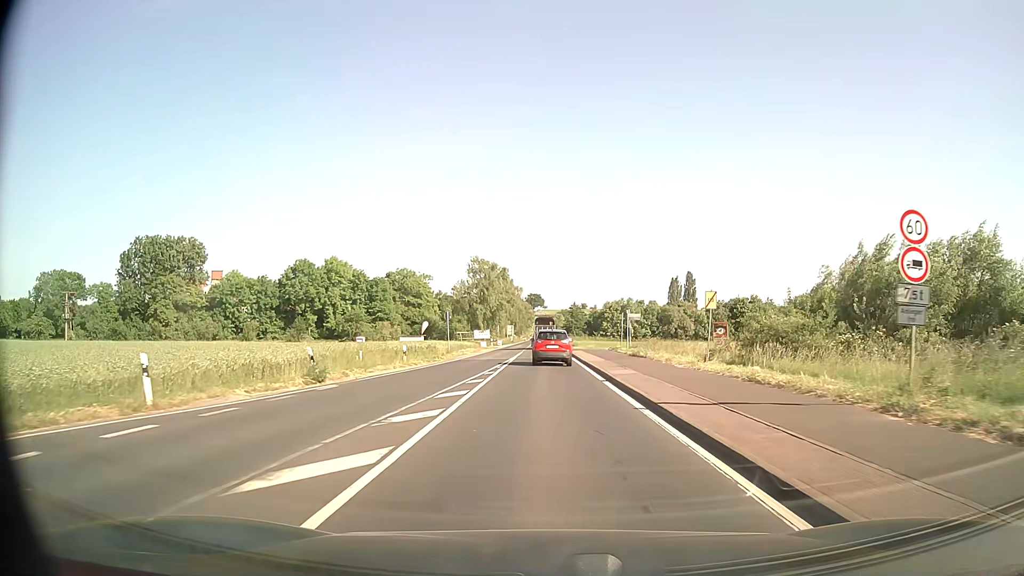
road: secondary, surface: asphalt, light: Day
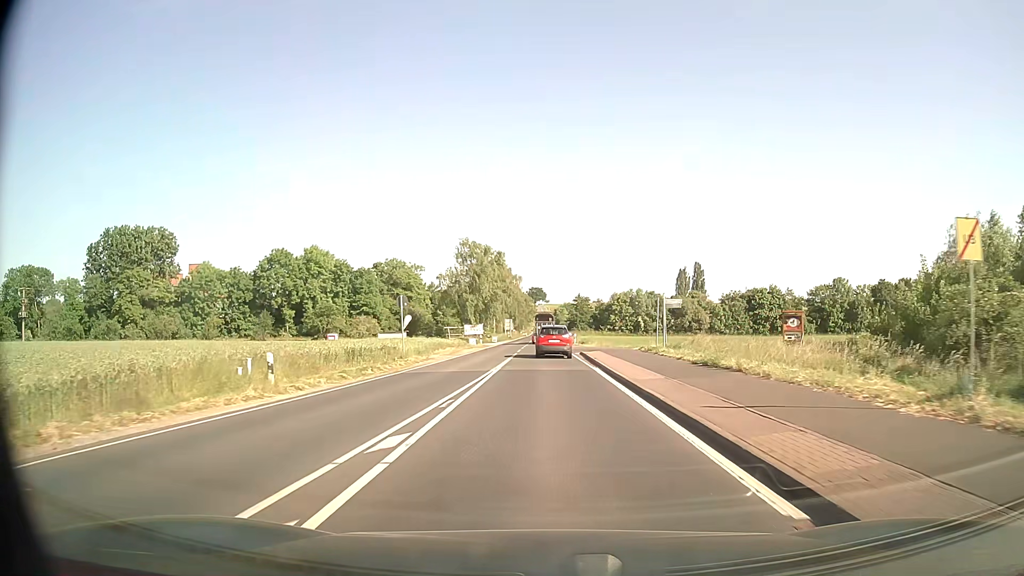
(0.0, +15.9) m; 0°
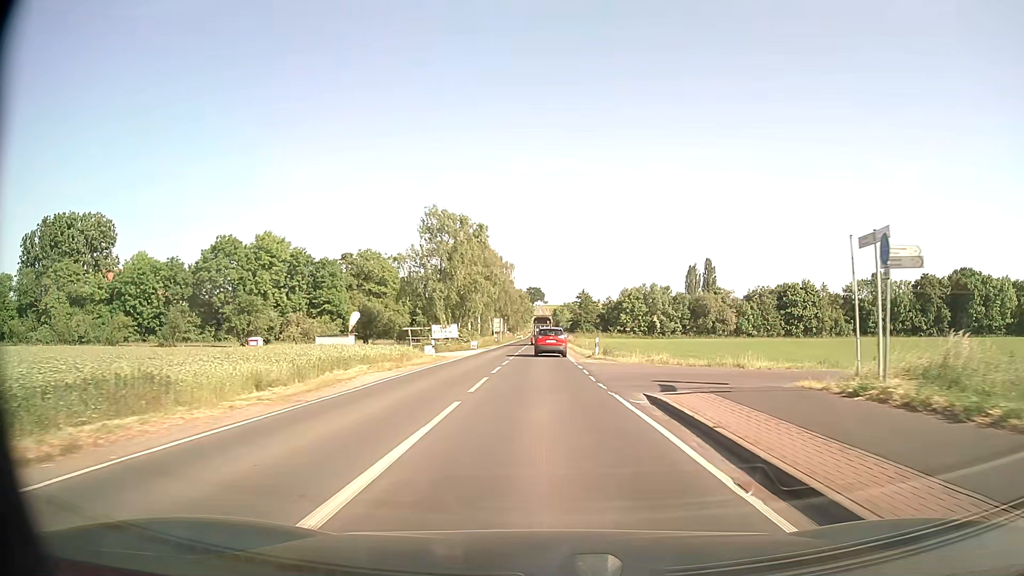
(0.0, +26.1) m; 0°
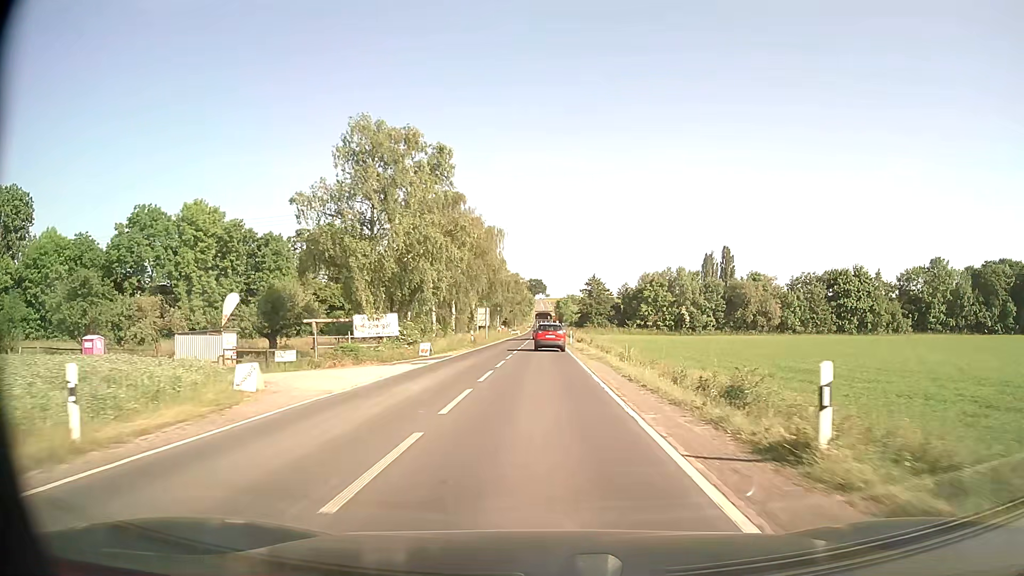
(0.0, +28.5) m; 0°
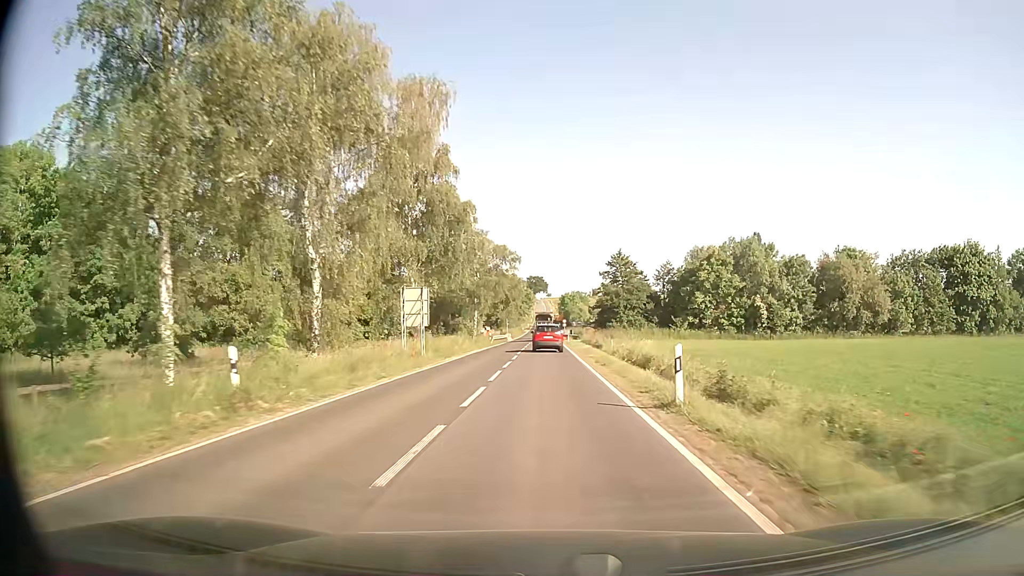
(-0.1, +41.4) m; 0°
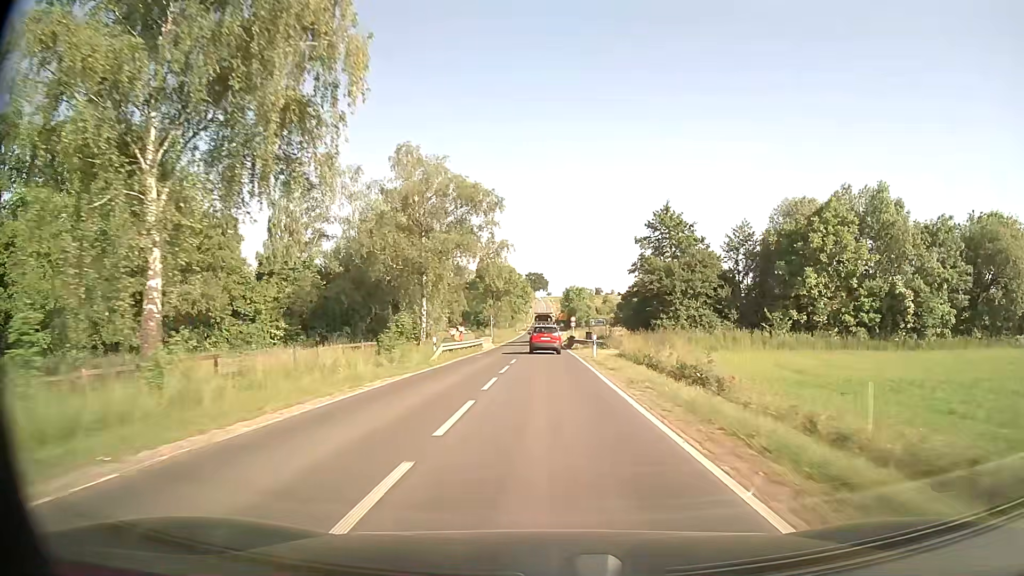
(-0.1, +33.0) m; 0°
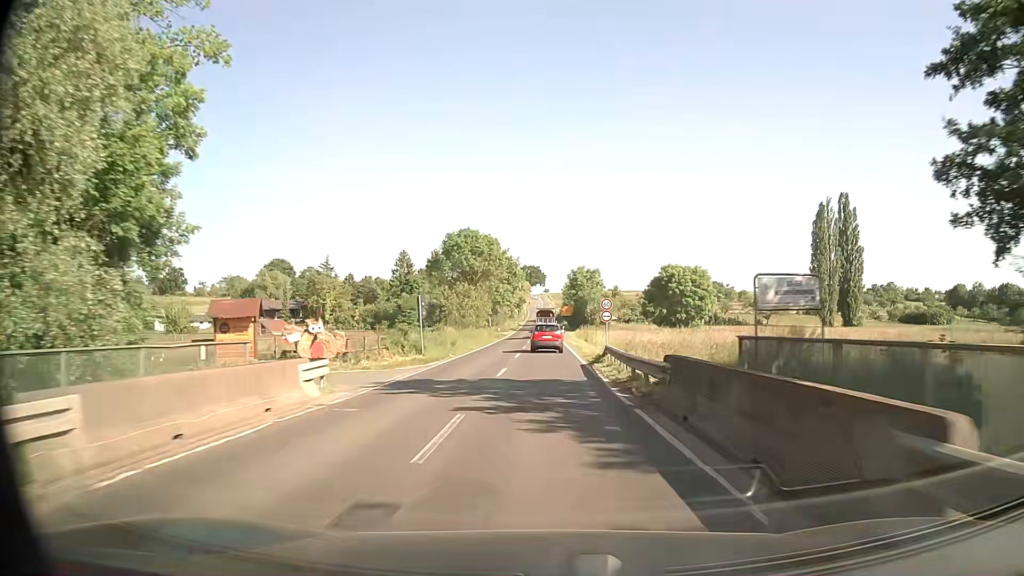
(+0.1, +43.9) m; +1°
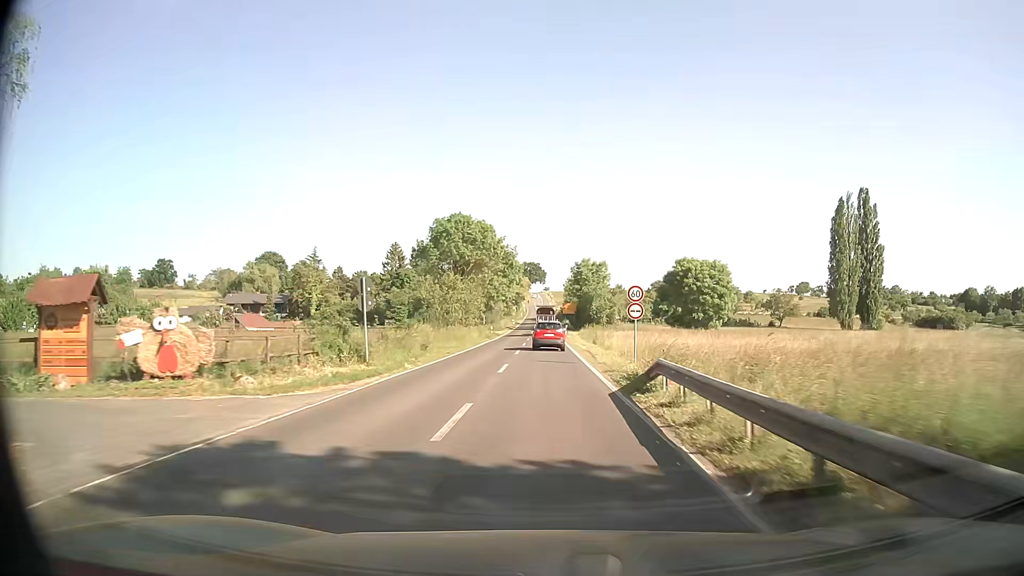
(-0.1, +10.9) m; 0°
(0, +10) (0, +20) (0, +30) (0, +40) (0, +50) (0, +60) (0, +70) (0, +80) (0, +90) (0, +100) m
